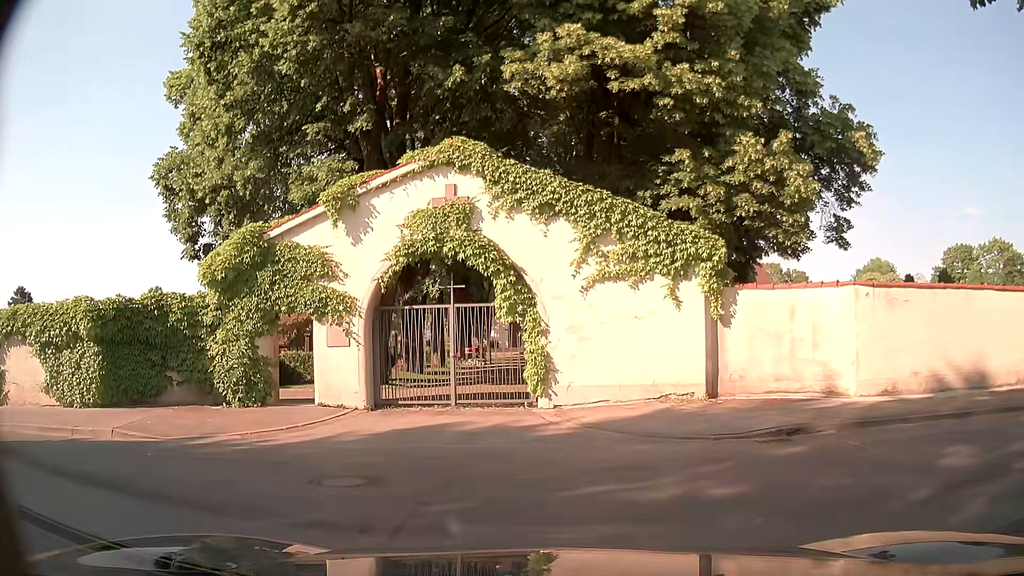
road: residential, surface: asphalt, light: Day
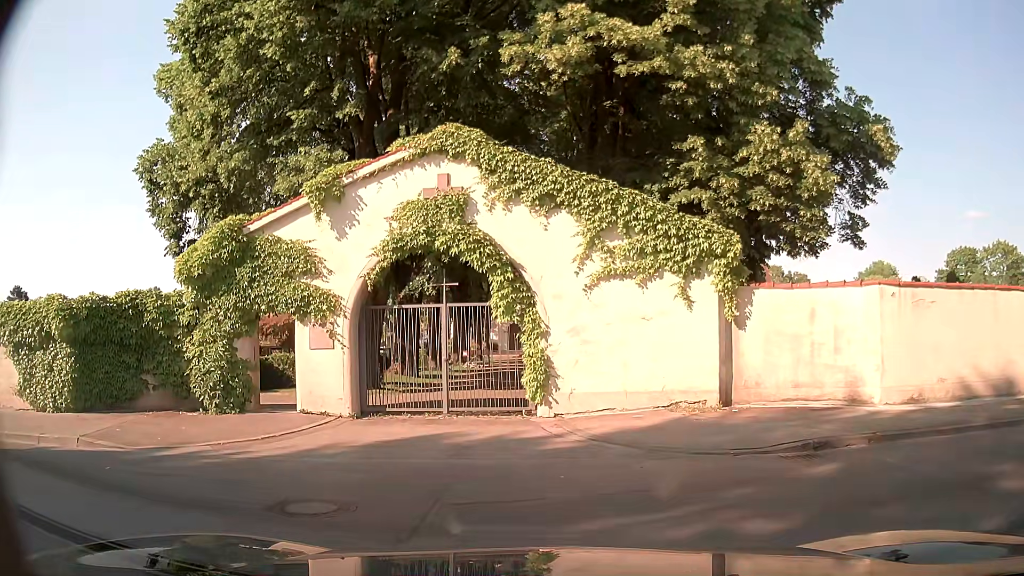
(0.0, +1.0) m; 0°
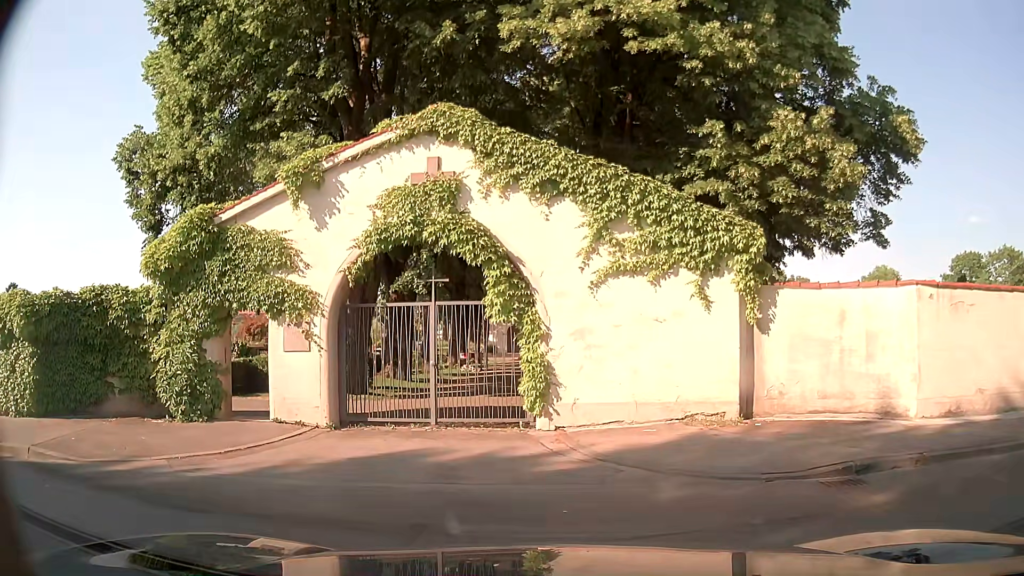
(0.0, +1.3) m; 0°
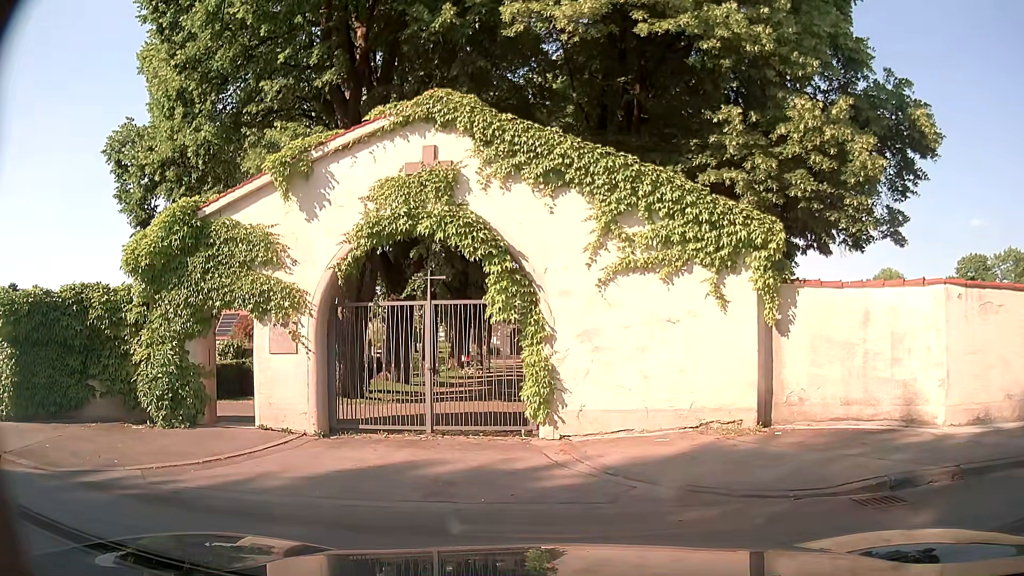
(0.0, +0.8) m; 0°
